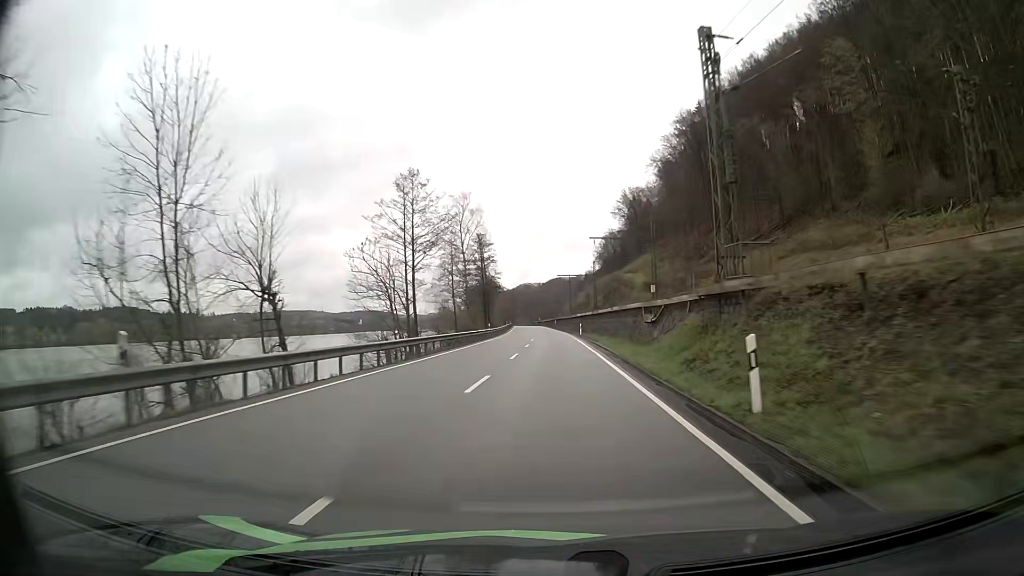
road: primary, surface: asphalt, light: Day
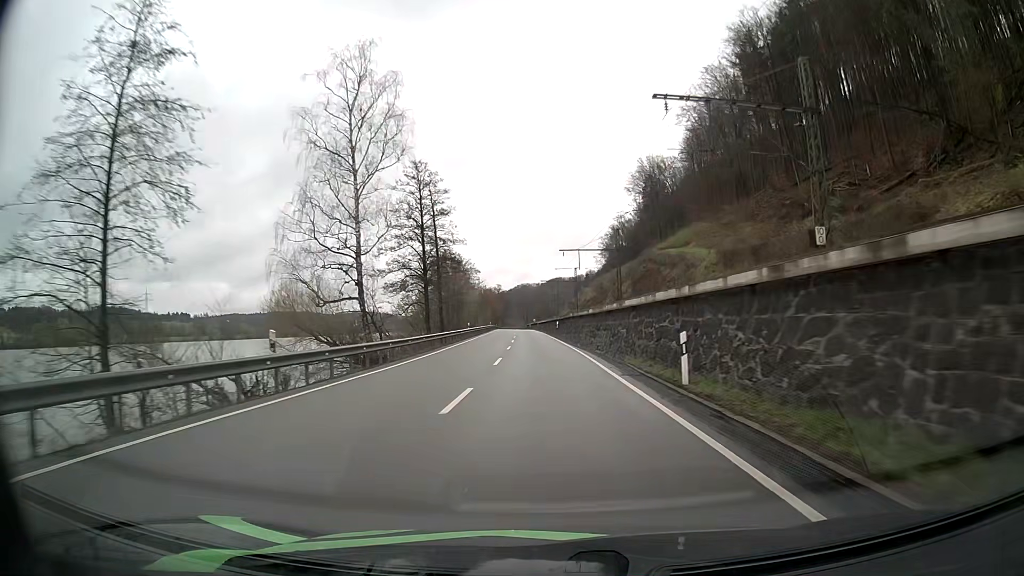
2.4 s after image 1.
(+0.2, +50.7) m; 0°
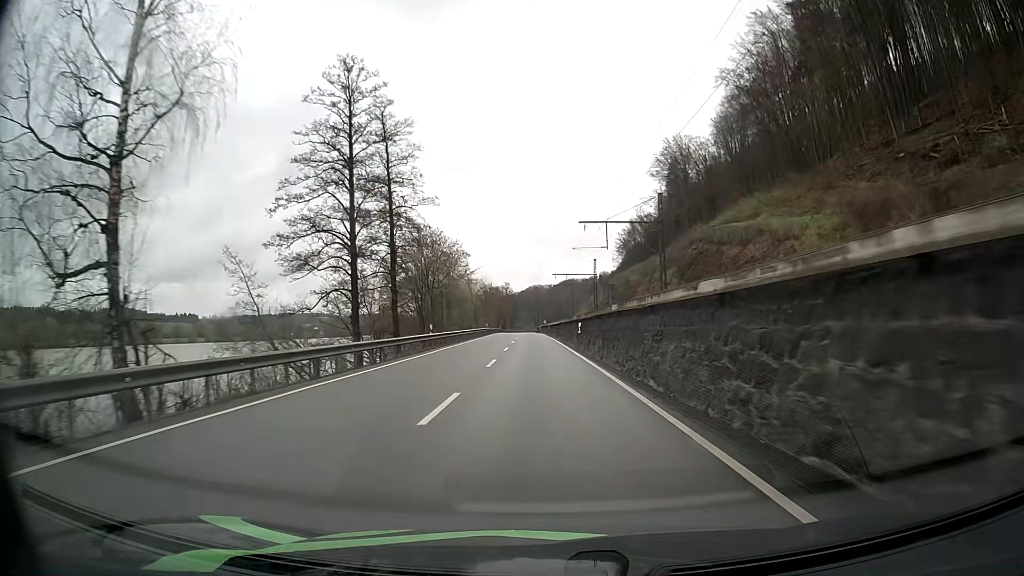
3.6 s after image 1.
(-0.2, +25.3) m; -1°
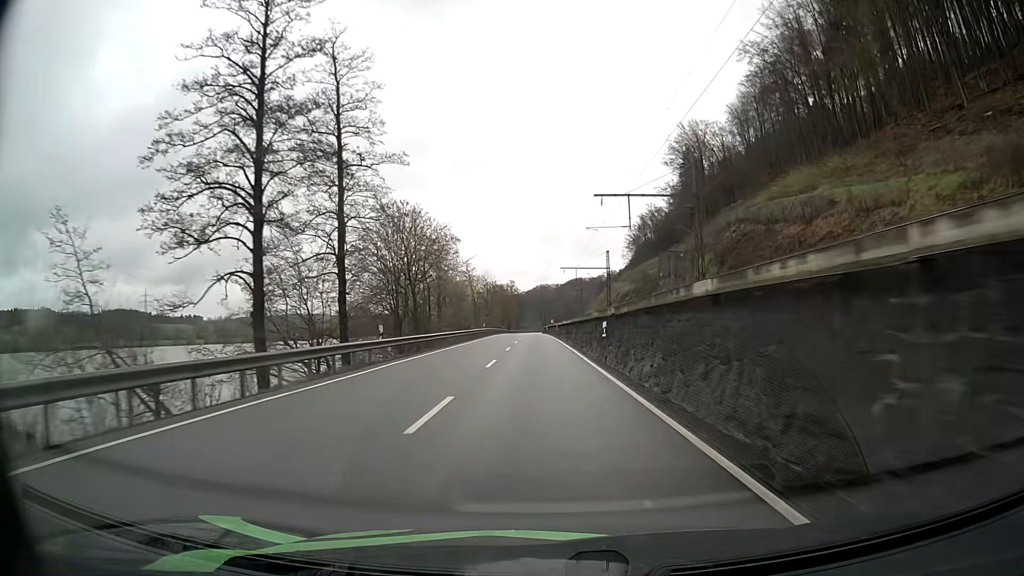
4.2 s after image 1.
(0.0, +12.6) m; -1°
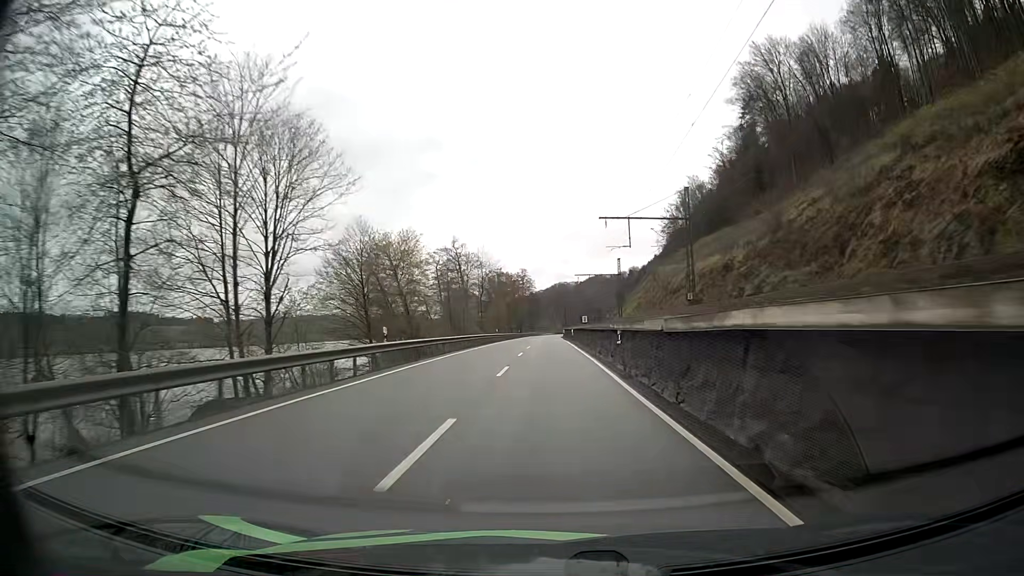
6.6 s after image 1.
(-0.8, +50.6) m; -1°
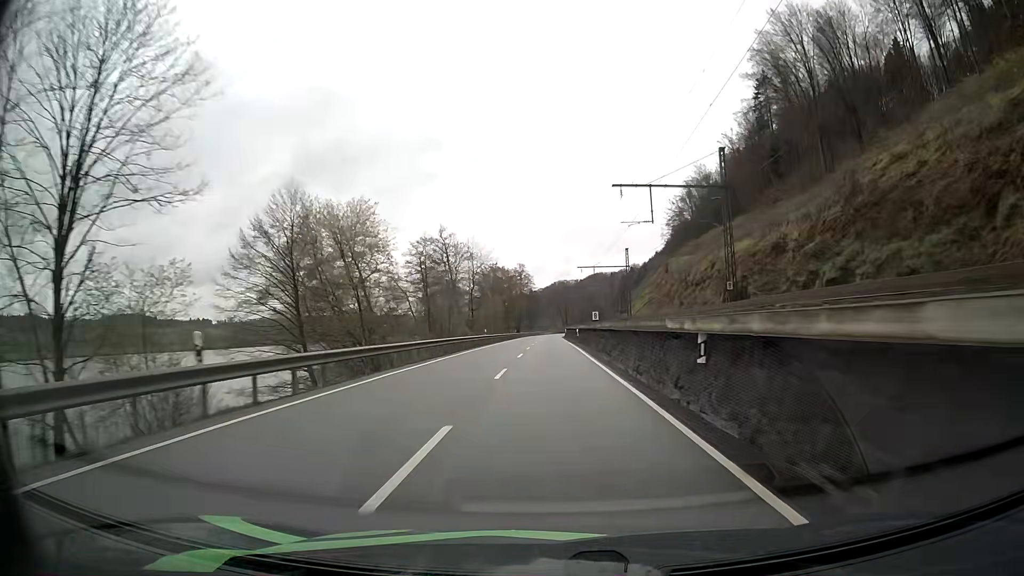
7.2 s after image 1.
(0.0, +12.7) m; 0°
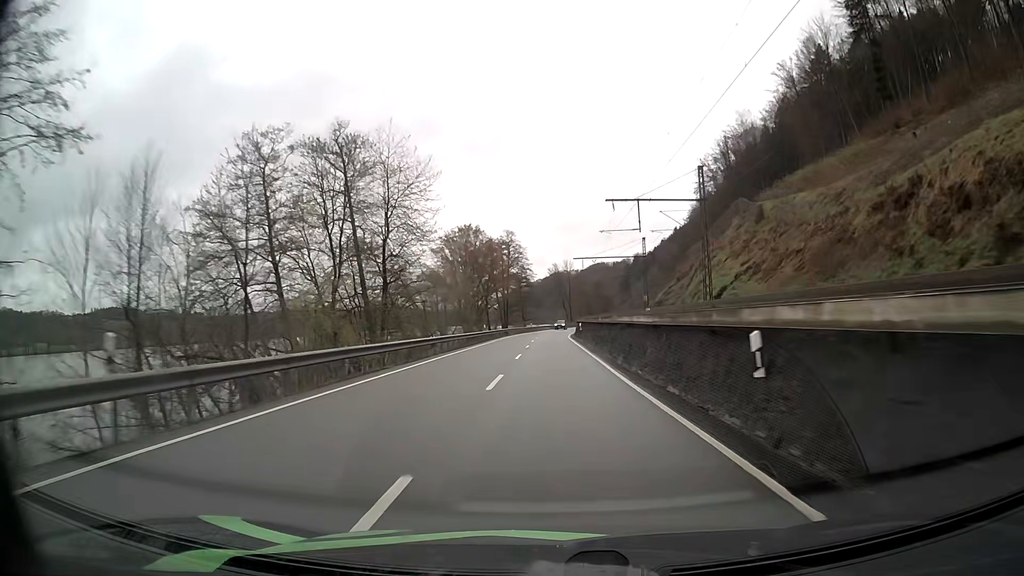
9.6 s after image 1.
(-0.1, +50.9) m; 0°
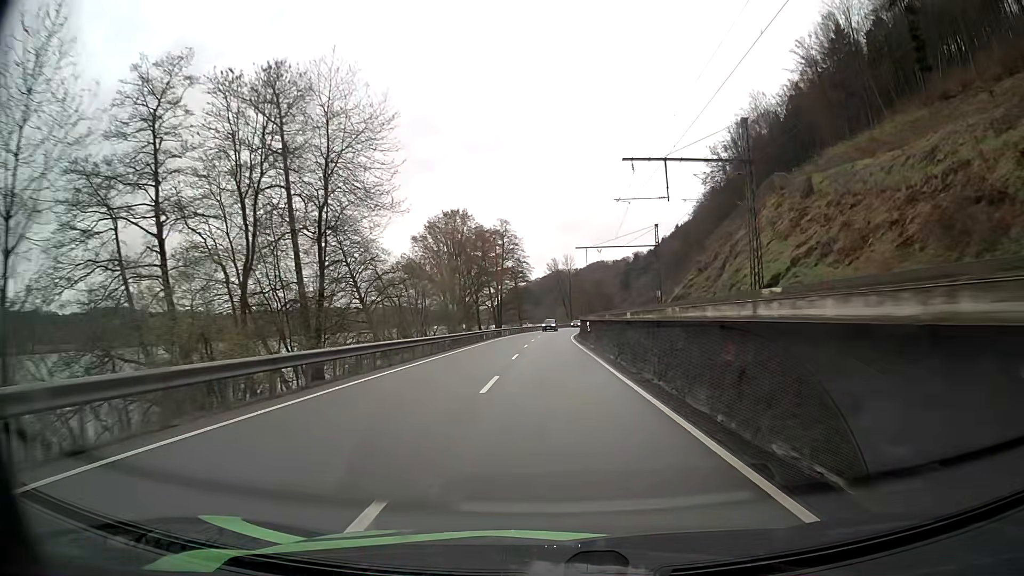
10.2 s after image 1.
(0.0, +12.8) m; 0°
(0, +10) (0, +20) (0, +30) (0, +40) (0, +50) (+1, +60) (+1, +70) (+2, +80) (+3, +90) (+4, +100) m
